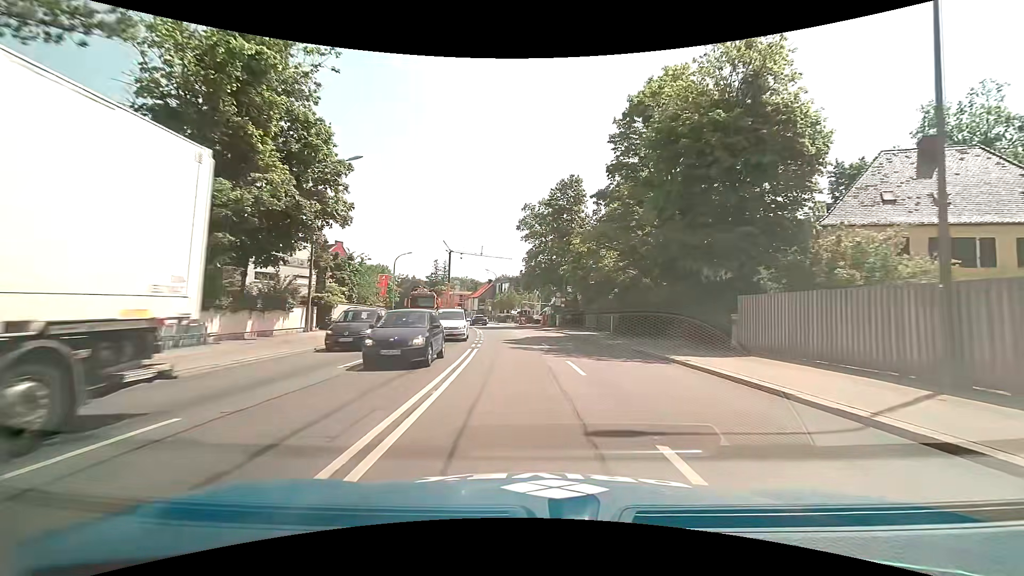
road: primary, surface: asphalt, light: Day
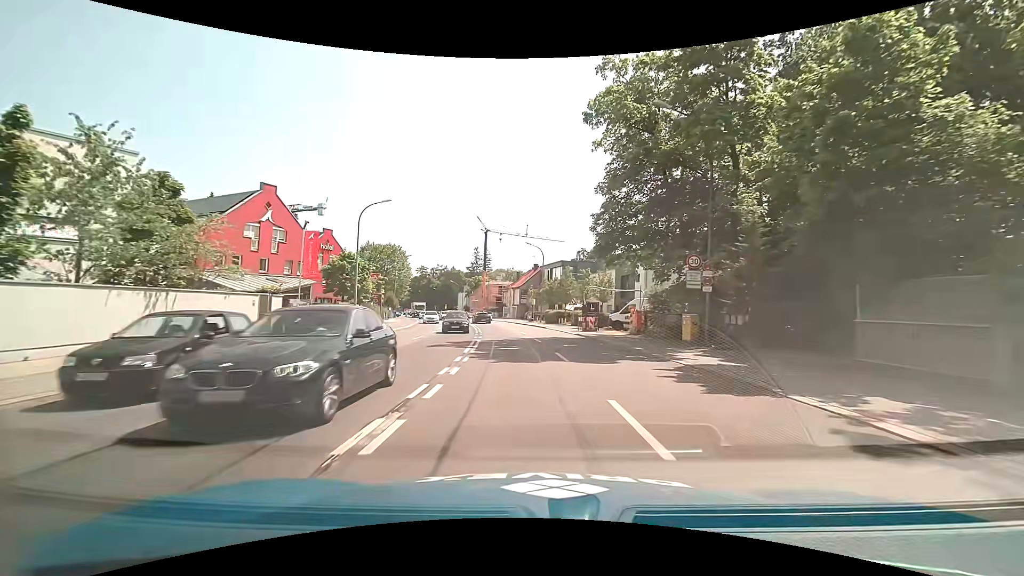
(-1.7, +33.0) m; -5°
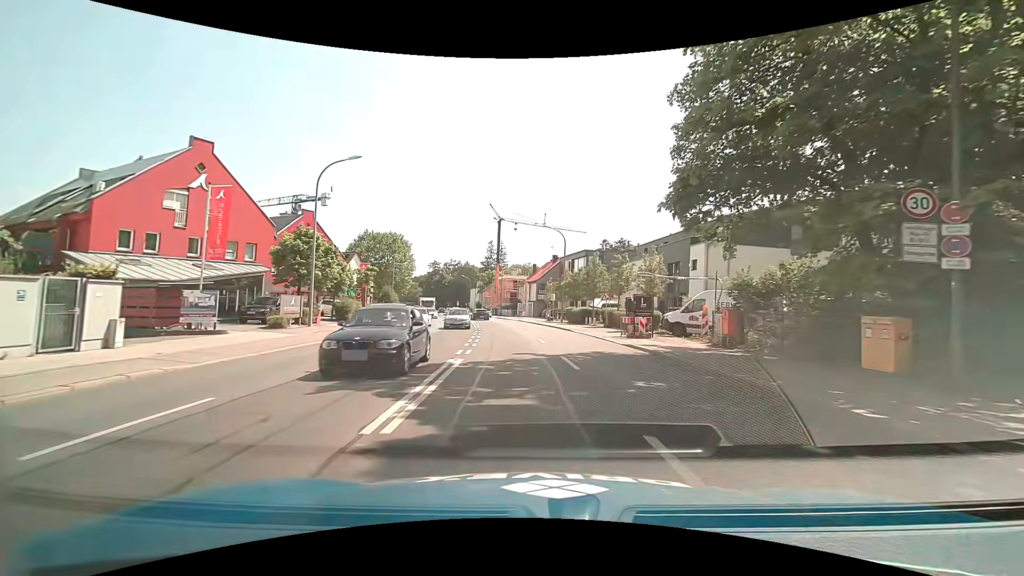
(-0.4, +11.2) m; -4°
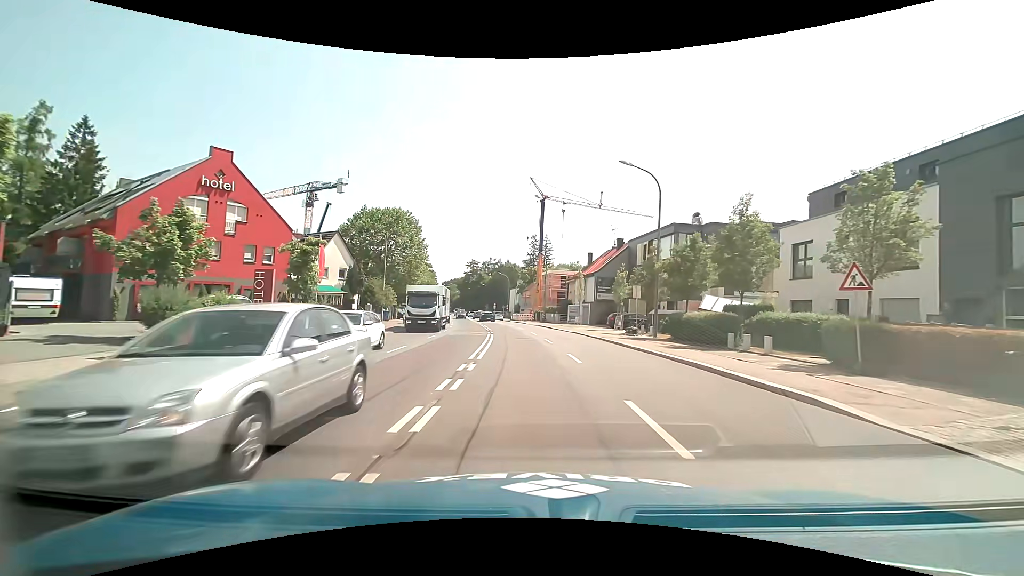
(-0.9, +24.2) m; -5°
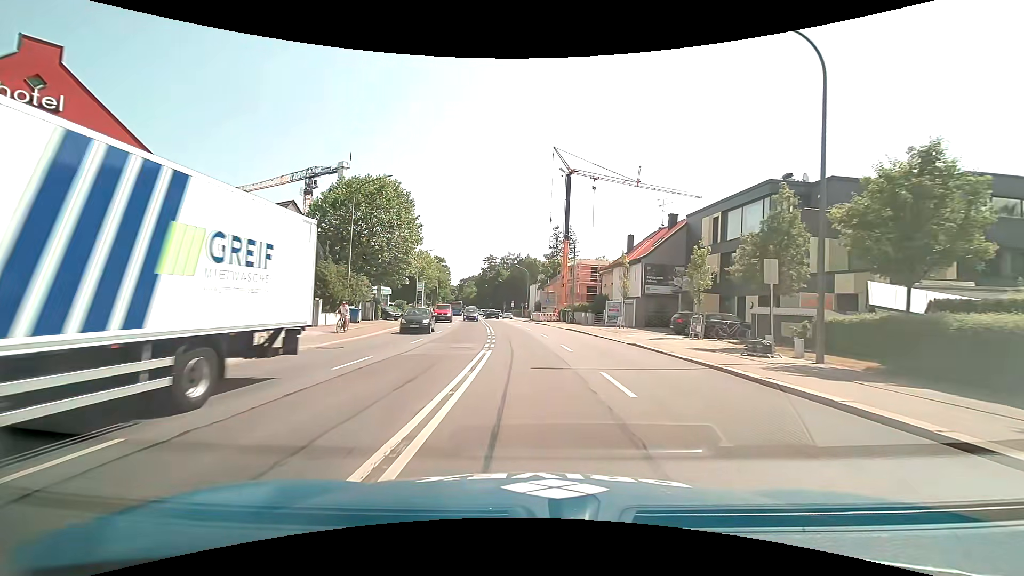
(-0.2, +14.8) m; -2°
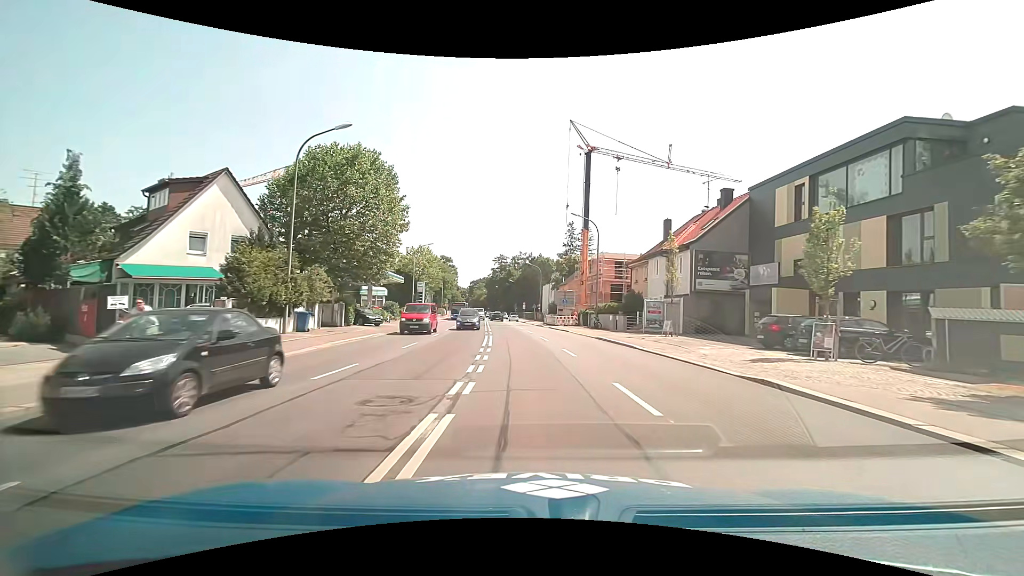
(-0.1, +10.4) m; -1°
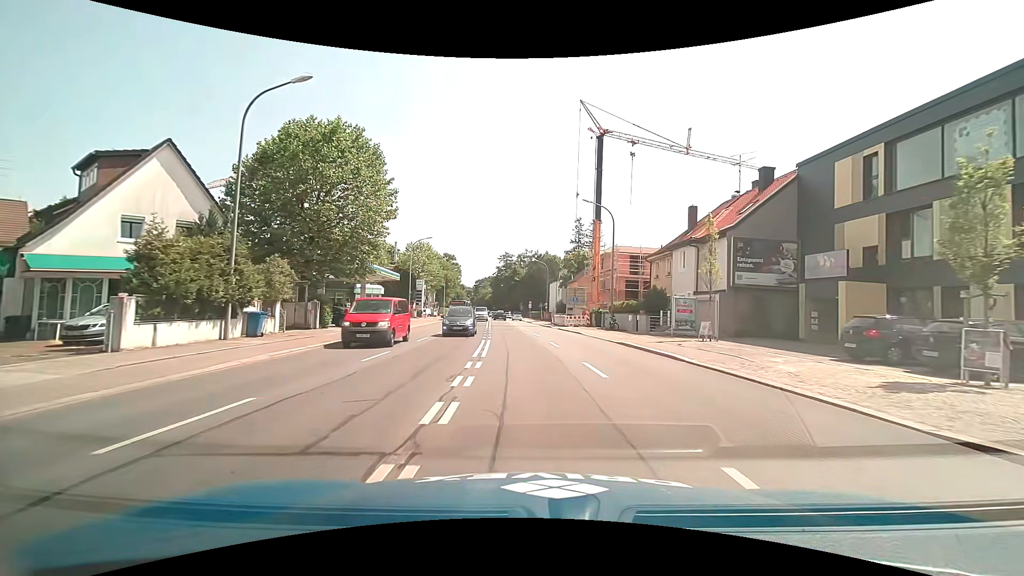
(0.0, +5.3) m; -1°
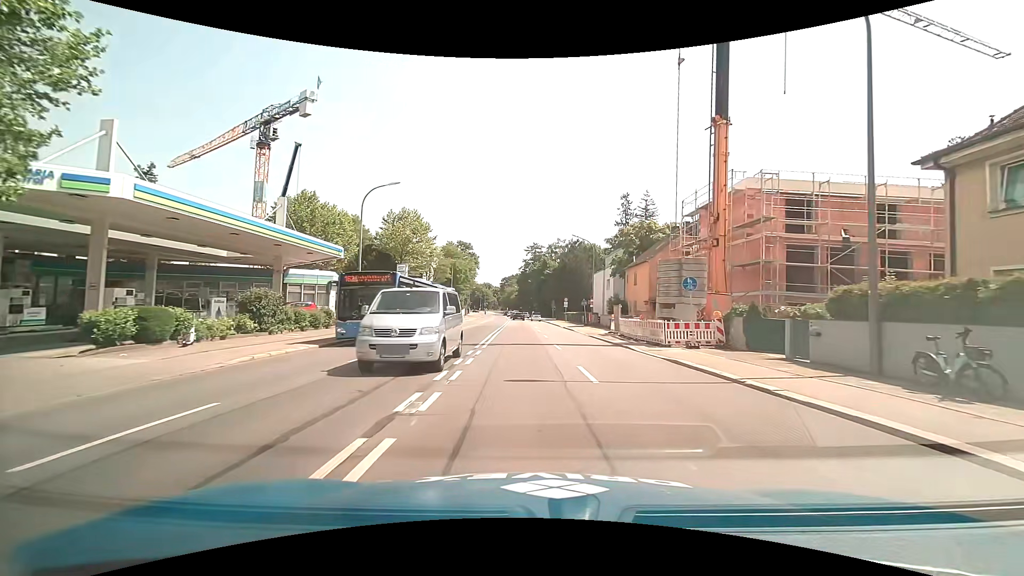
(-0.7, +27.9) m; -3°
(0, +10) (0, +20) (0, +30) (-1, +40) (-1, +50) (-1, +60) (-1, +70) (-2, +80) (-2, +90) (-3, +100) m
